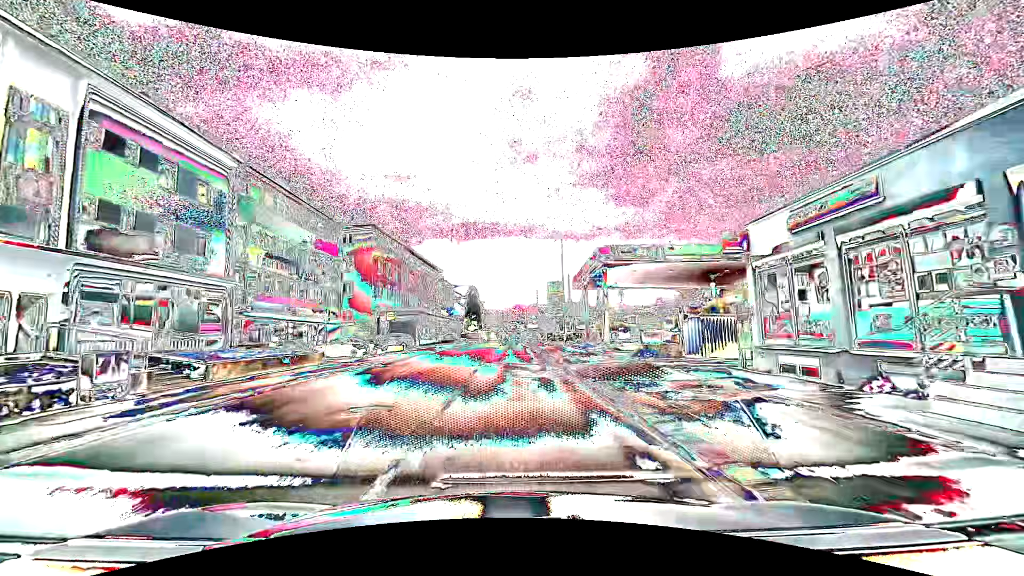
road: tertiary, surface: asphalt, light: Day
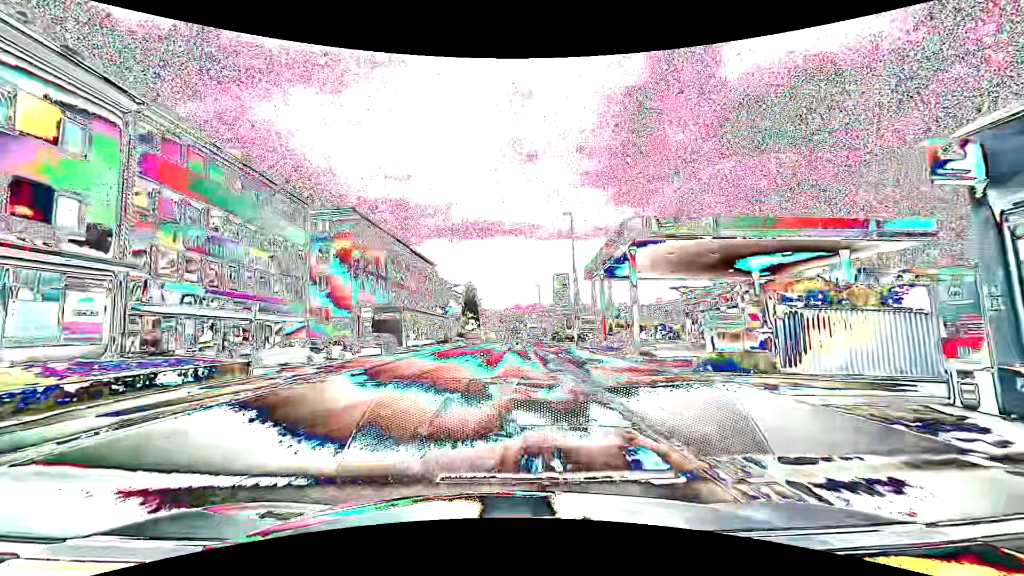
(0.0, +7.6) m; 0°
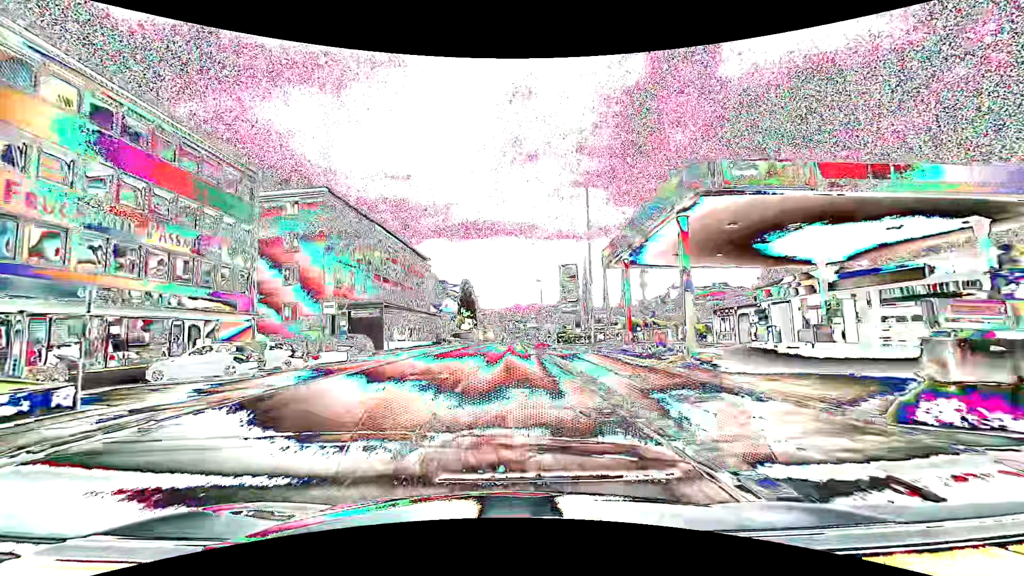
(0.0, +7.6) m; 0°
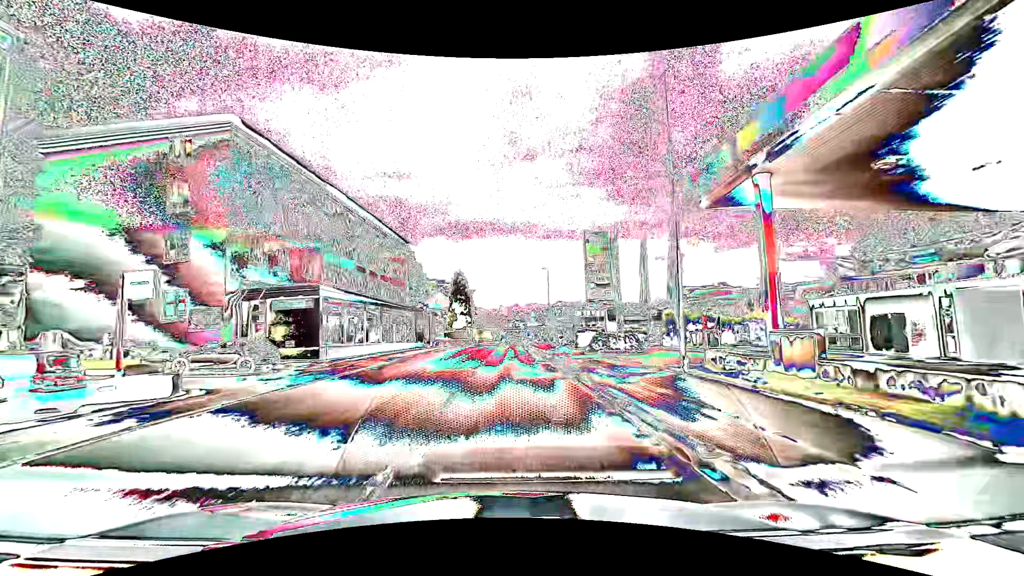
(0.0, +15.2) m; 0°
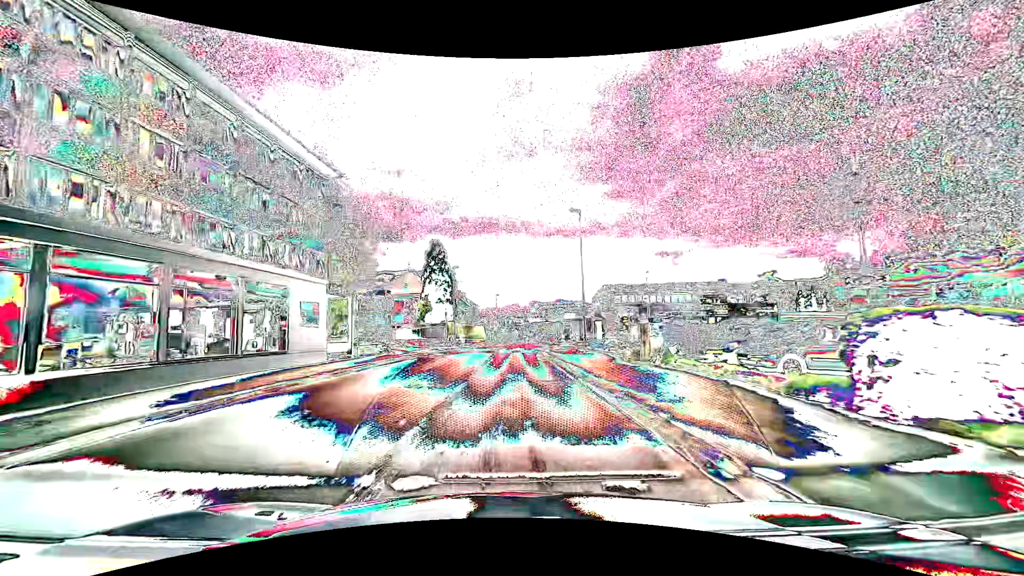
(0.0, +30.6) m; -1°
